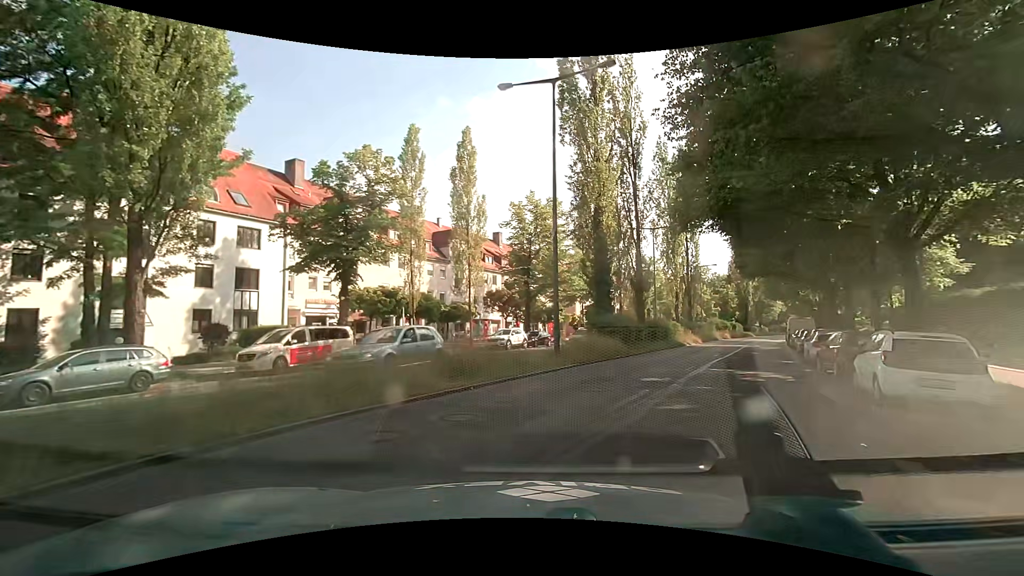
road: secondary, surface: asphalt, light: Day
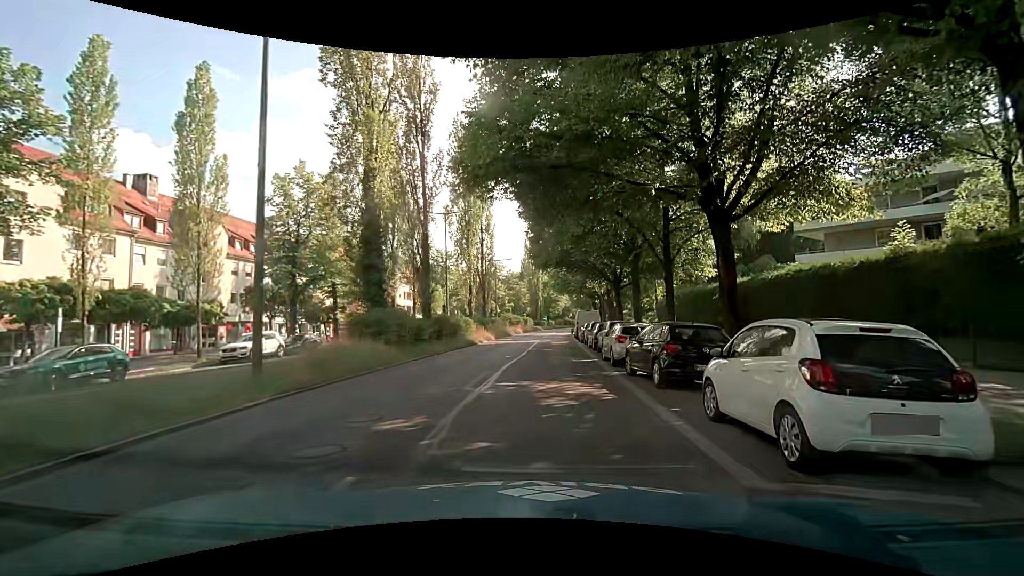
(+1.6, +6.5) m; +22°
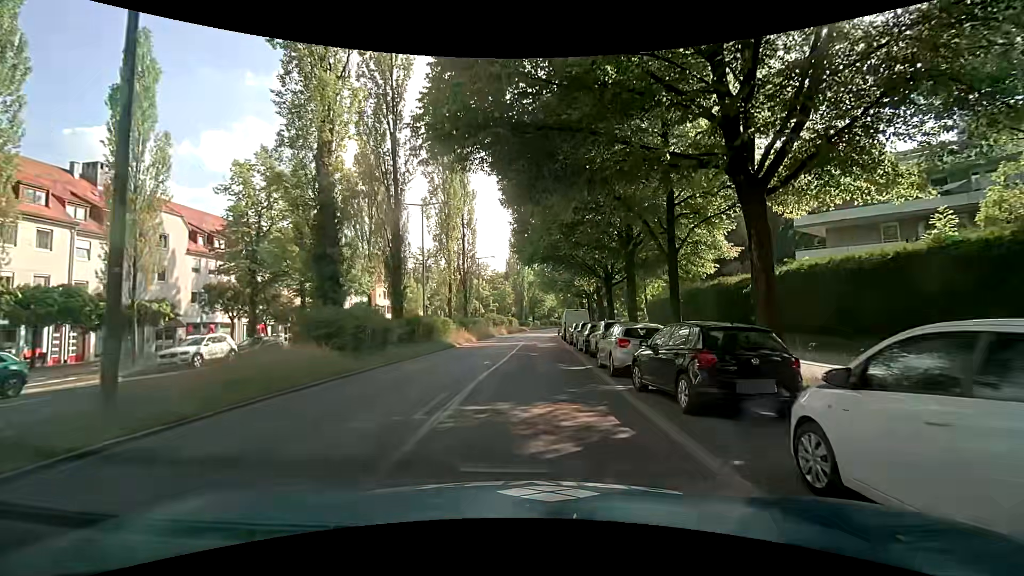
(0.0, +3.2) m; +1°
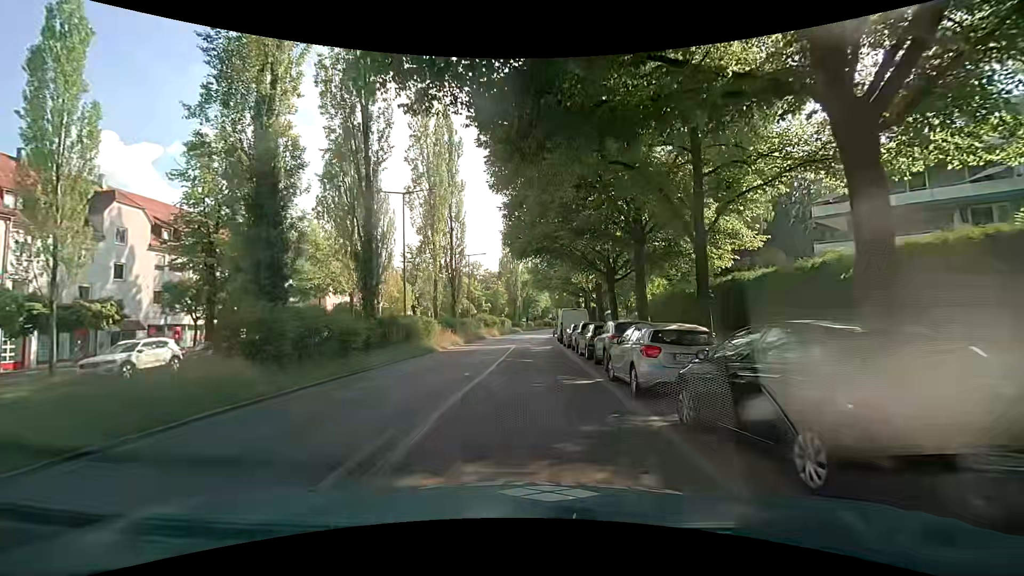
(0.0, +3.9) m; +2°
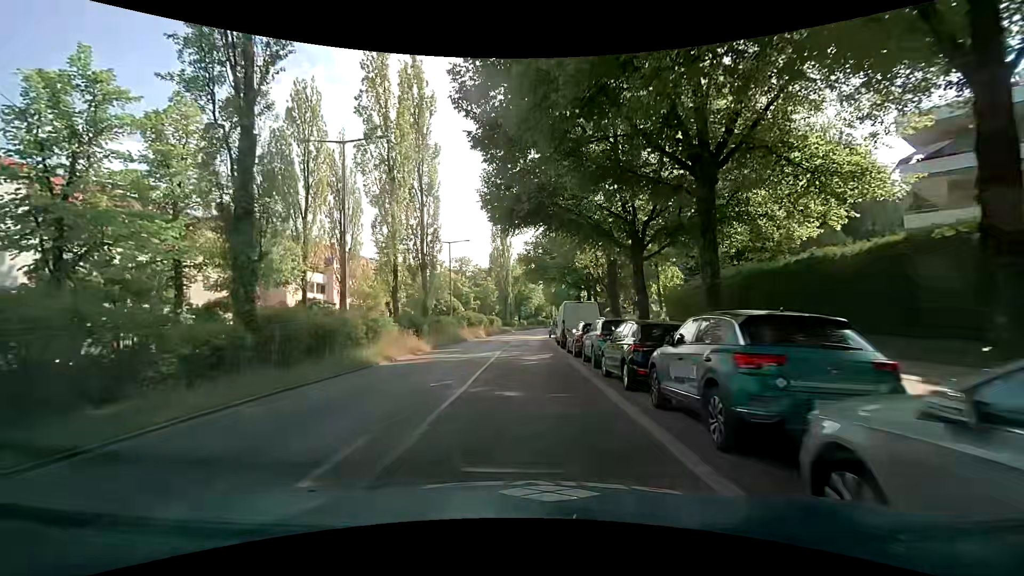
(-0.1, +9.9) m; 0°
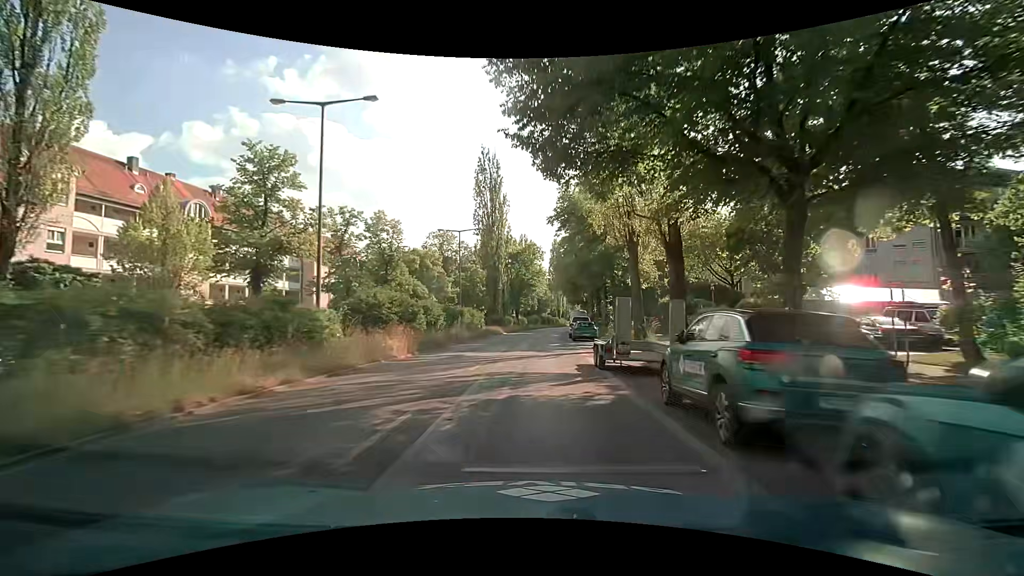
(-0.3, +35.0) m; 0°
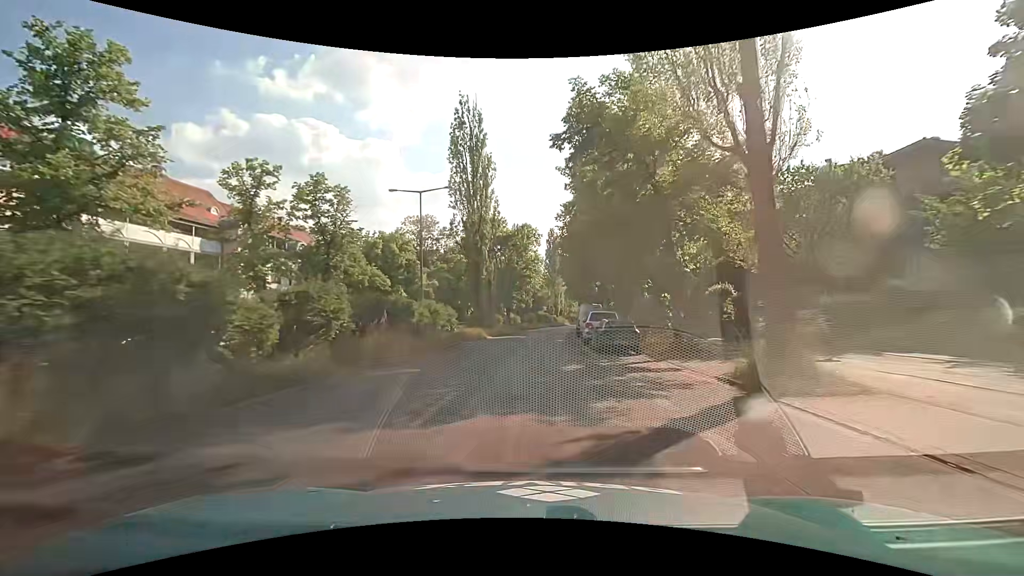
(-0.1, +15.3) m; 0°
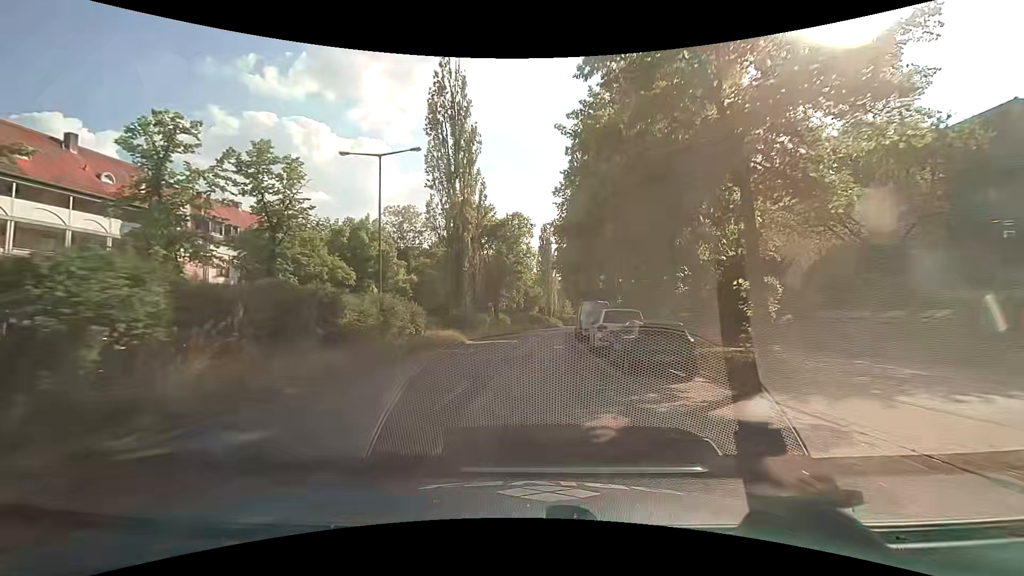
(+0.1, +7.7) m; +1°
(0, +10) (0, +20) (+1, +30) (+1, +40) (+2, +50) (+2, +60) (+3, +70) (+3, +80) (+4, +90) (+5, +100) m
